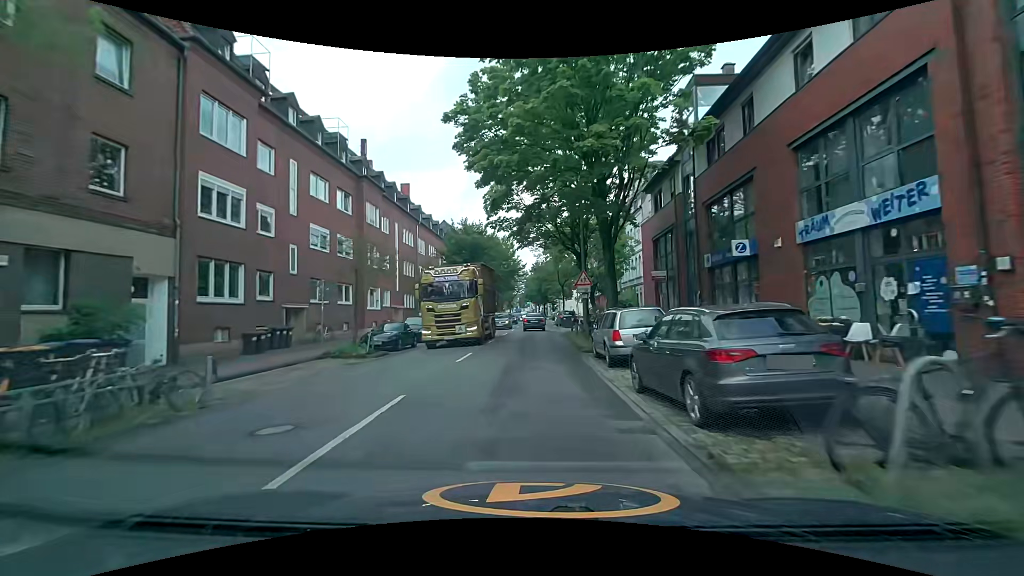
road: tertiary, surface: asphalt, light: Day
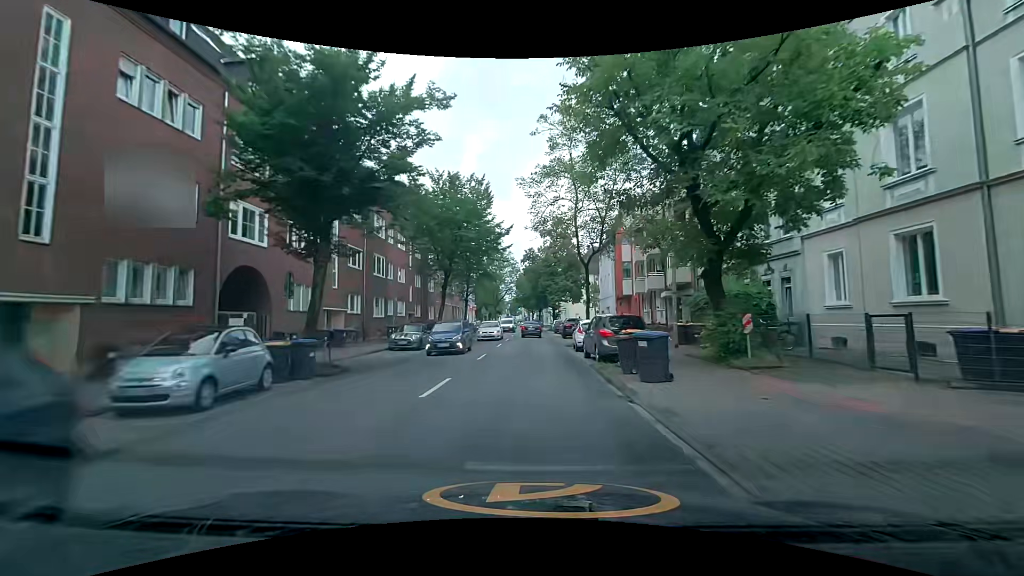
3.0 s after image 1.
(0.0, +32.1) m; 0°
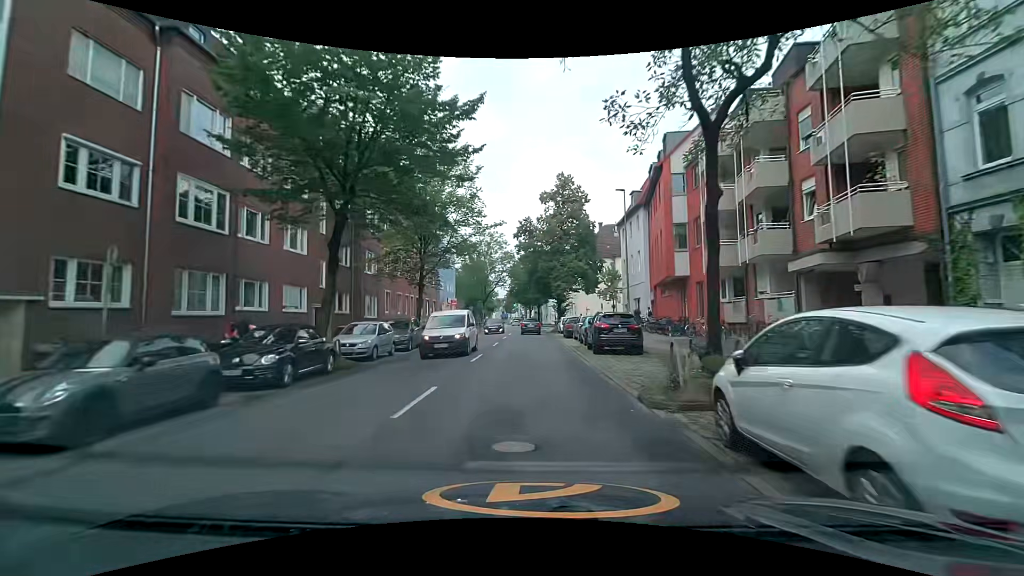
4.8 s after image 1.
(+0.1, +20.0) m; +1°
(0, +10) (0, +20) (0, +30) (0, +40) (-1, +50) (-1, +60) (-1, +70) (-2, +80) (-2, +90) (-3, +100) m
